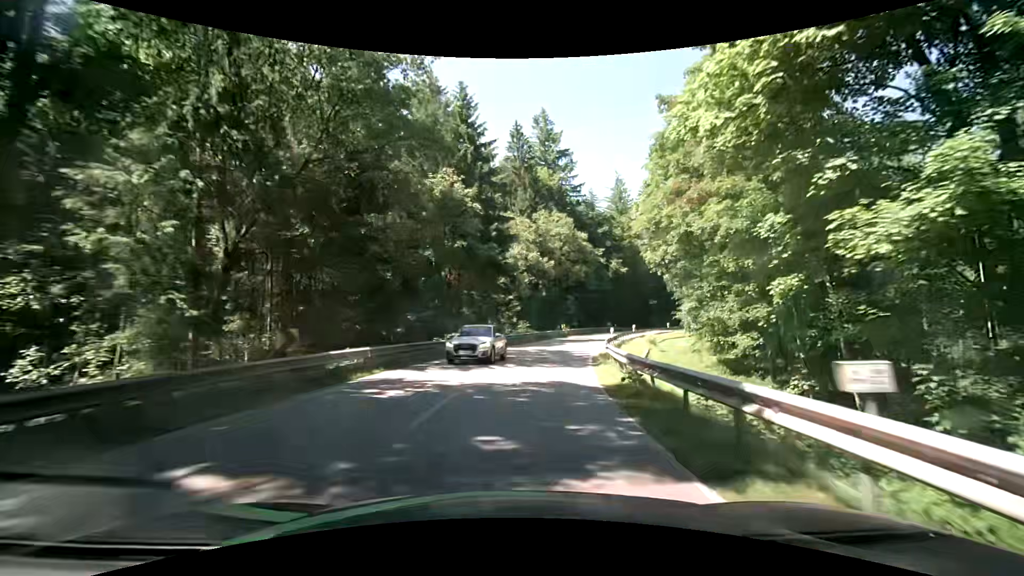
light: Day
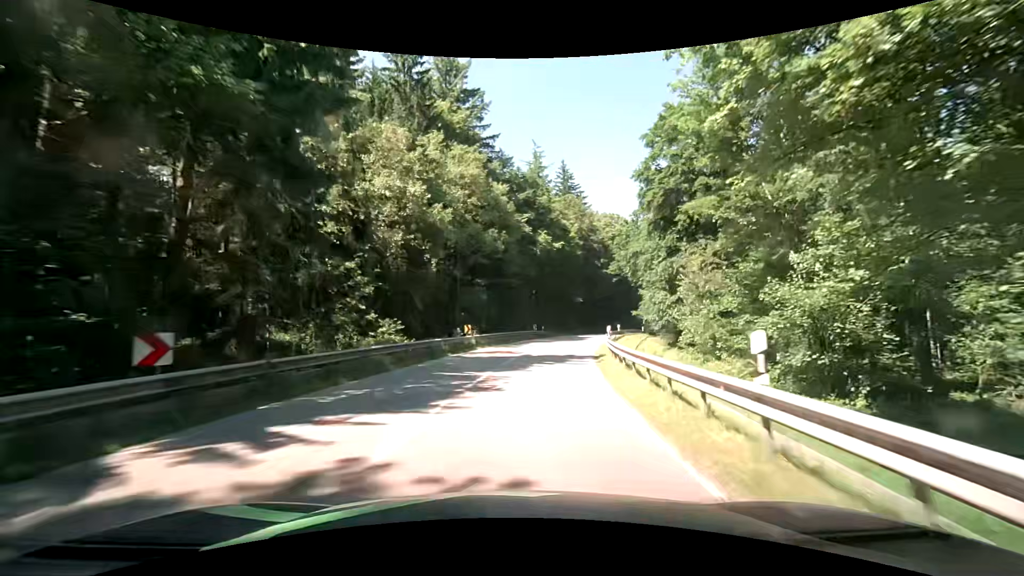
(+3.0, +26.7) m; +12°
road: secondary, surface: asphalt
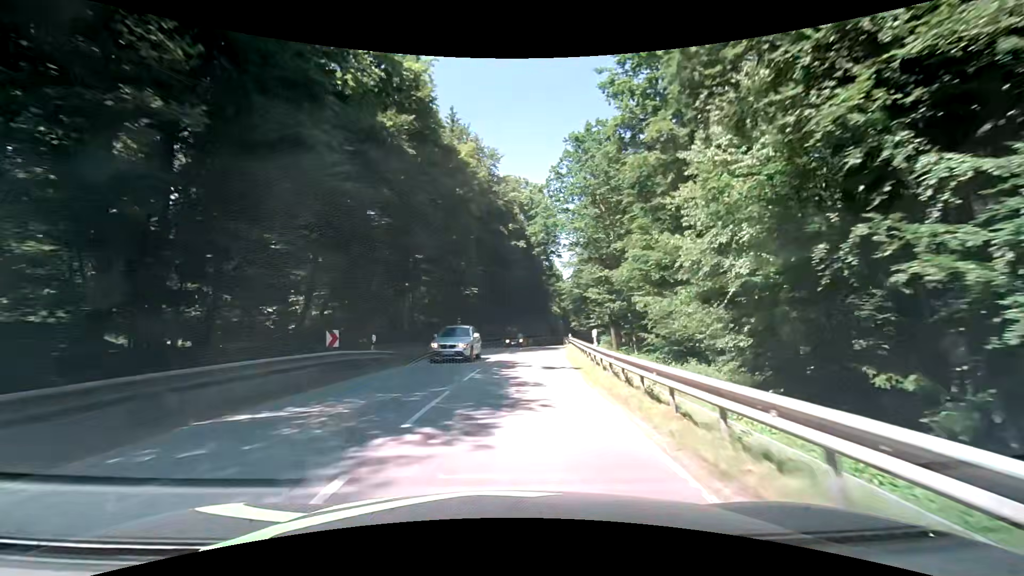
(+4.5, +35.6) m; +14°
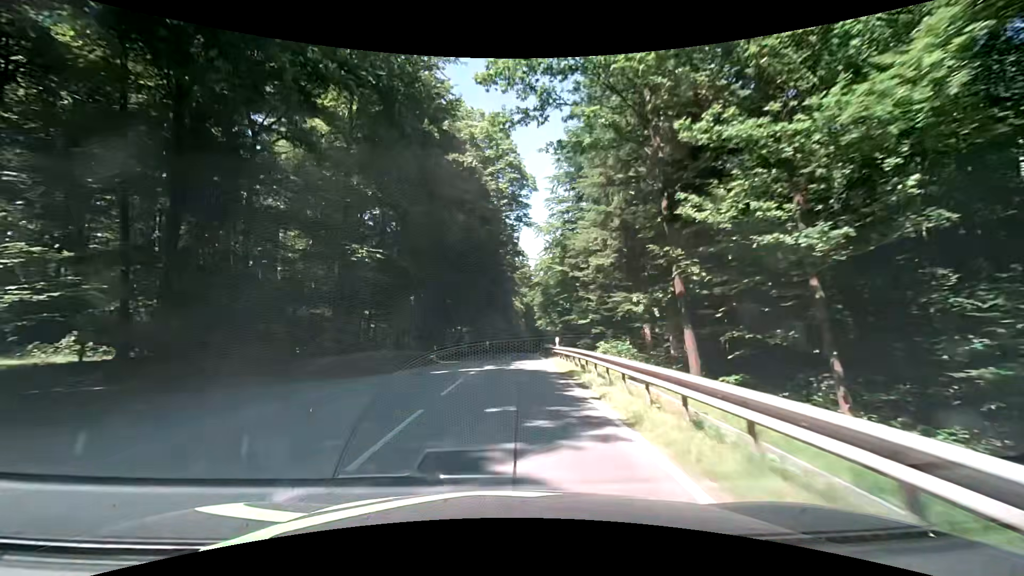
(+1.1, +27.2) m; +4°
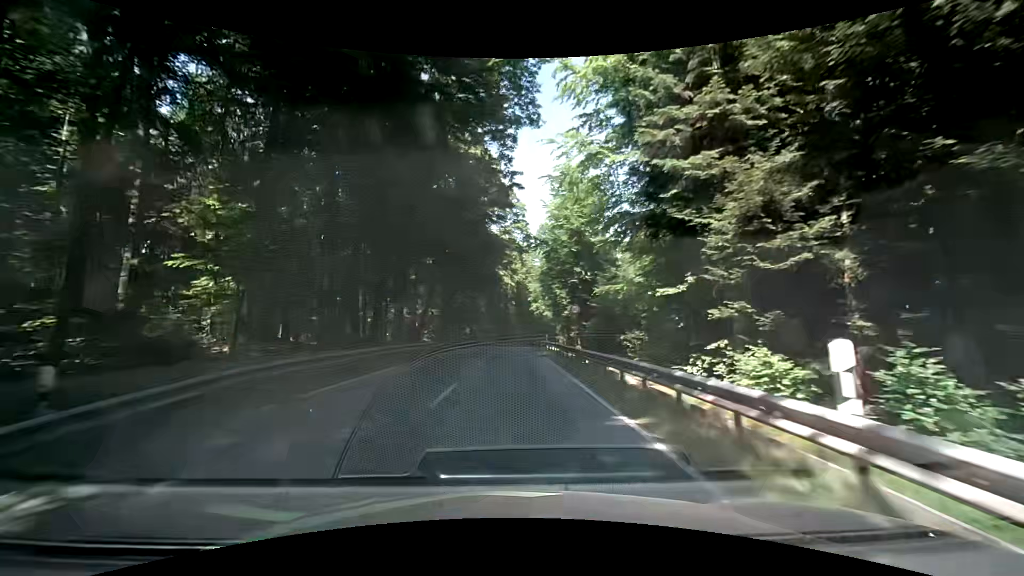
(+0.7, +27.5) m; +2°
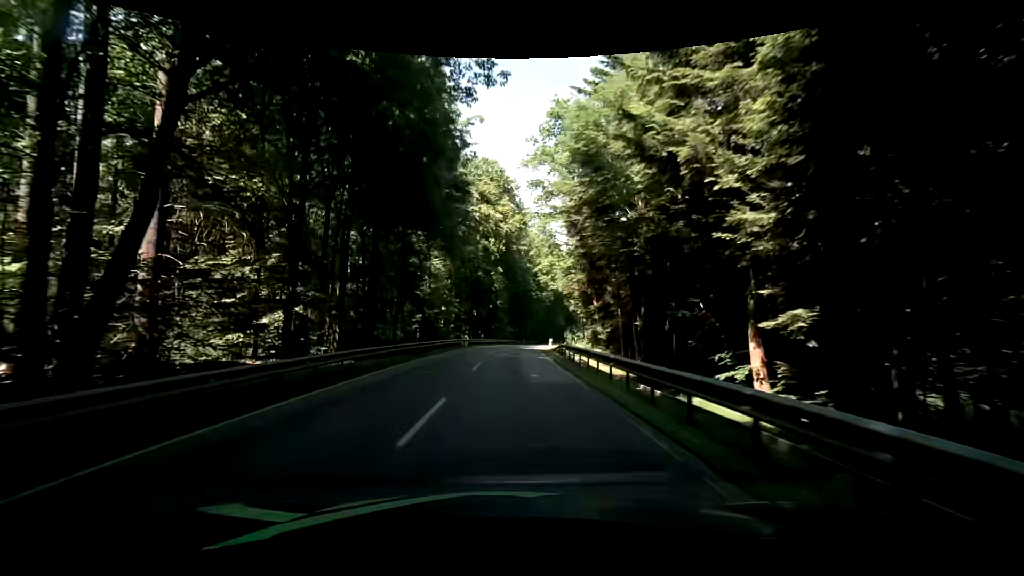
(+0.9, +46.6) m; +1°
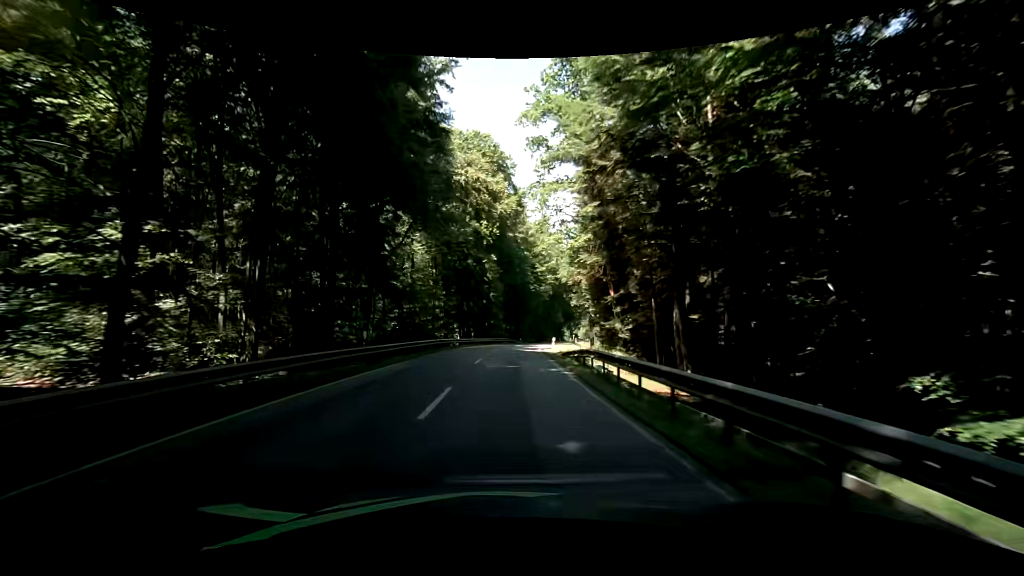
(+0.1, +9.4) m; 0°
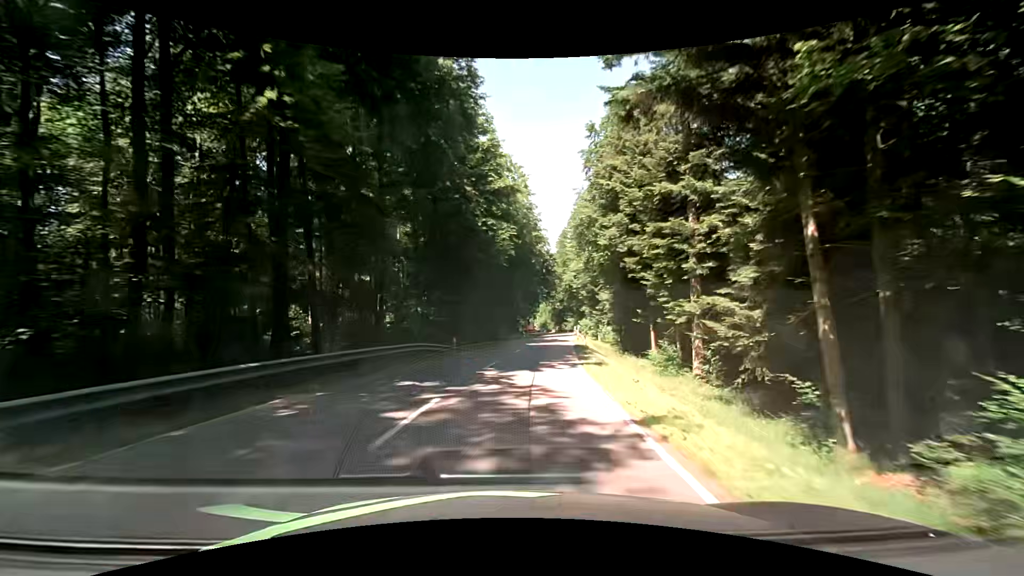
(+2.2, +46.7) m; +7°
(0, +10) (+1, +20) (+2, +30) (+3, +40) (+4, +50) (+5, +60) (+7, +70) (+8, +80) (+9, +89) (+10, +99) m
